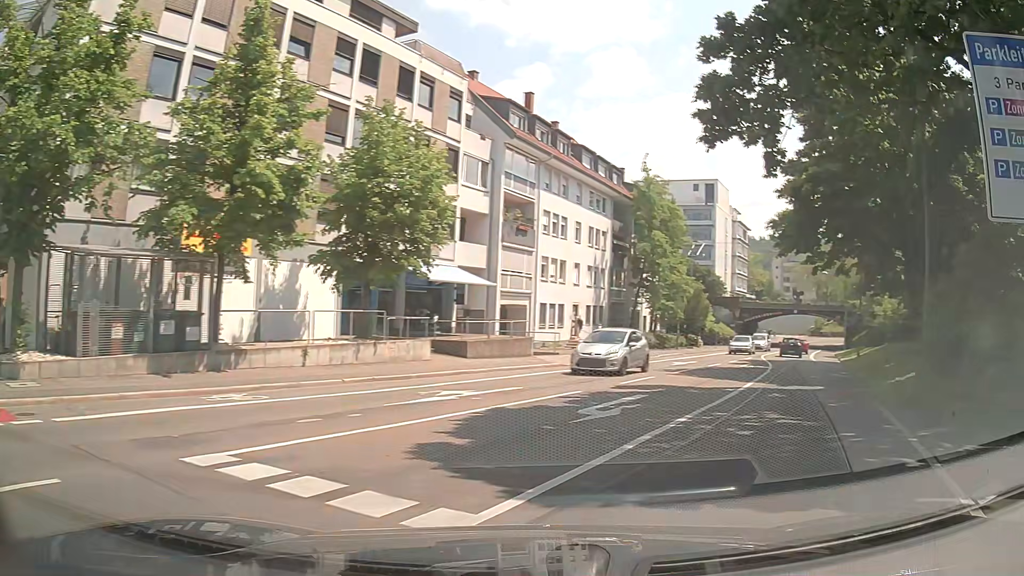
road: secondary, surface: asphalt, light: Day
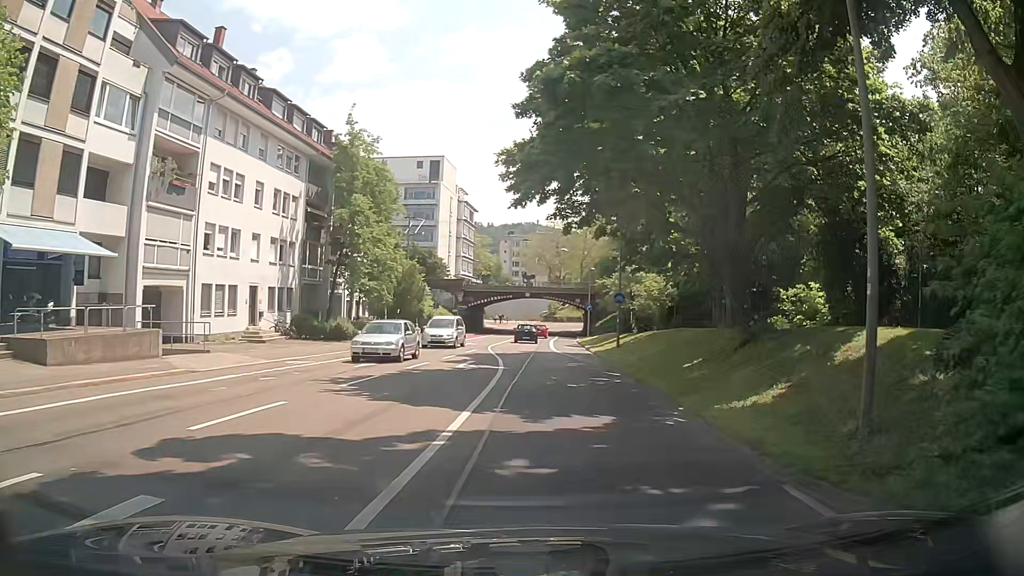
(+2.4, +9.5) m; +22°
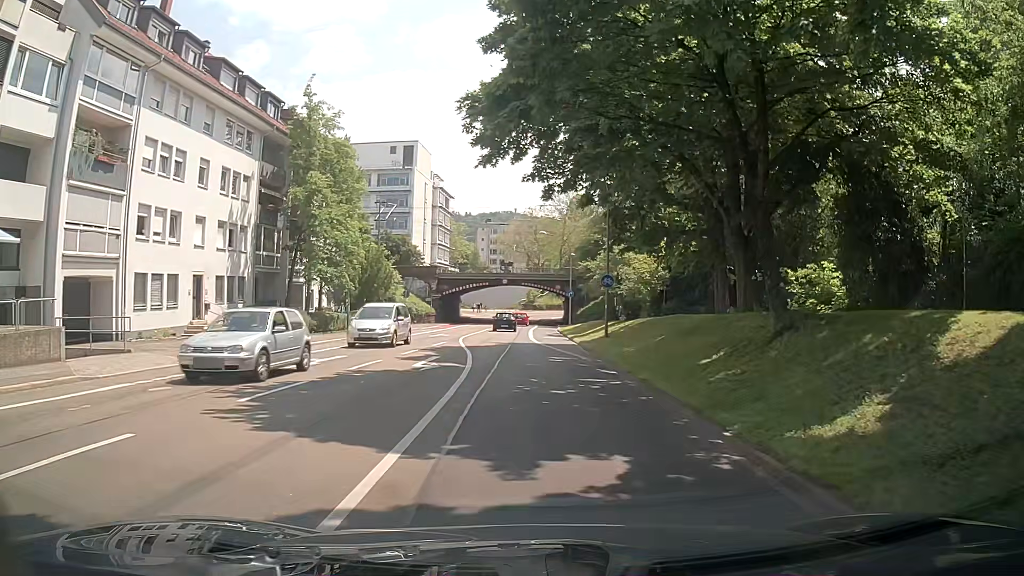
(0.0, +4.2) m; +2°
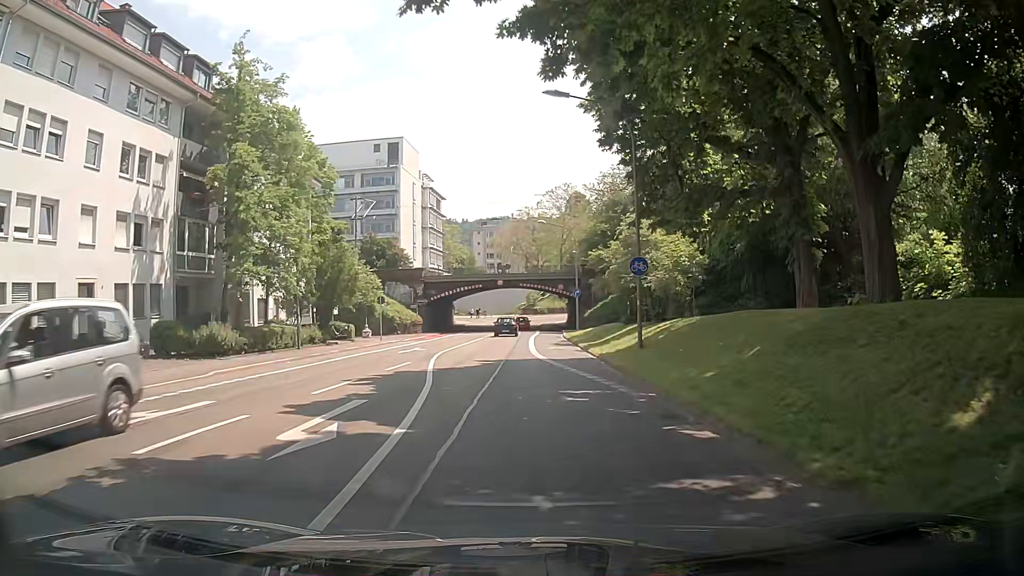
(0.0, +9.3) m; -1°
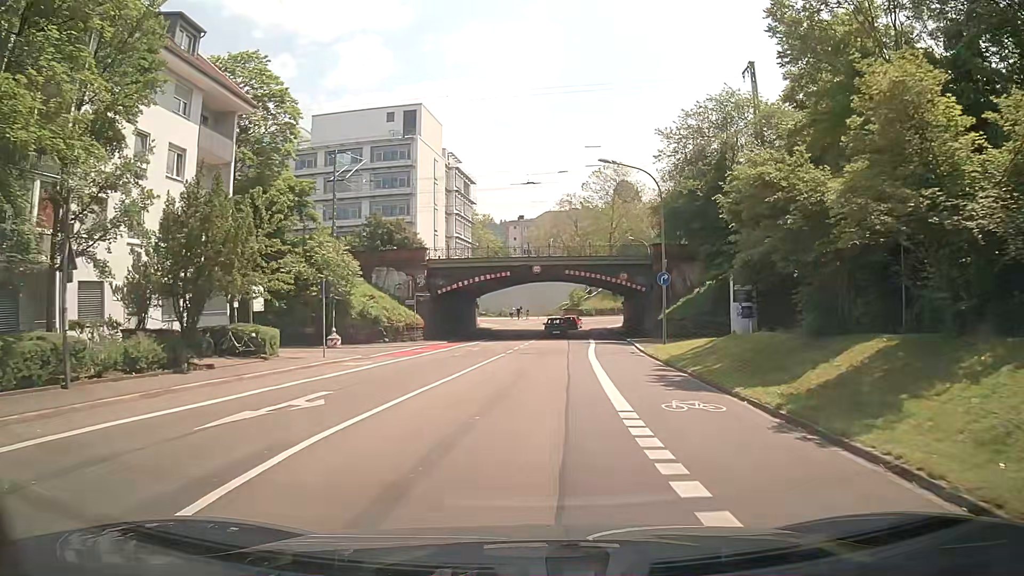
(-0.5, +20.3) m; -2°
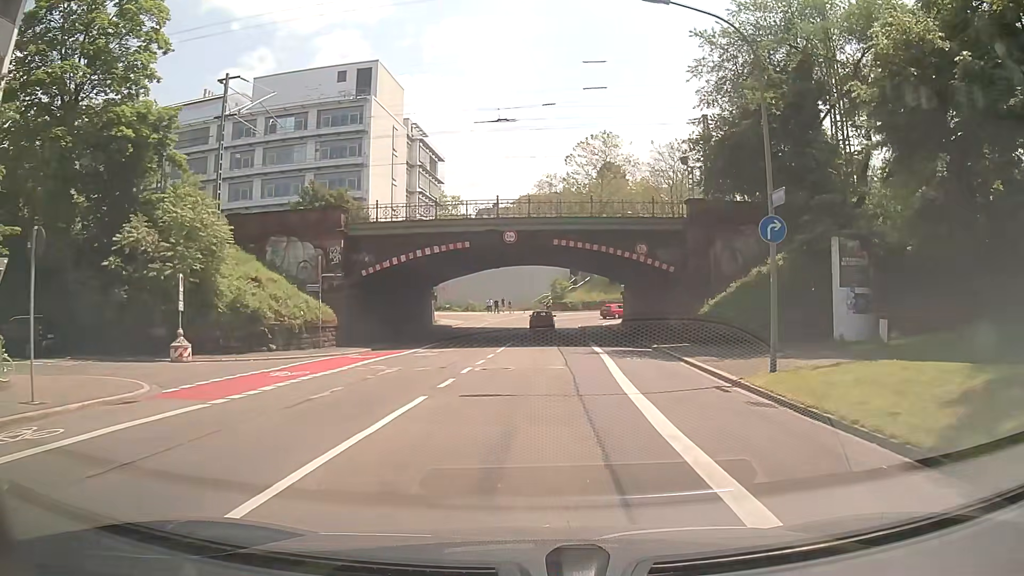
(+0.1, +15.9) m; +2°
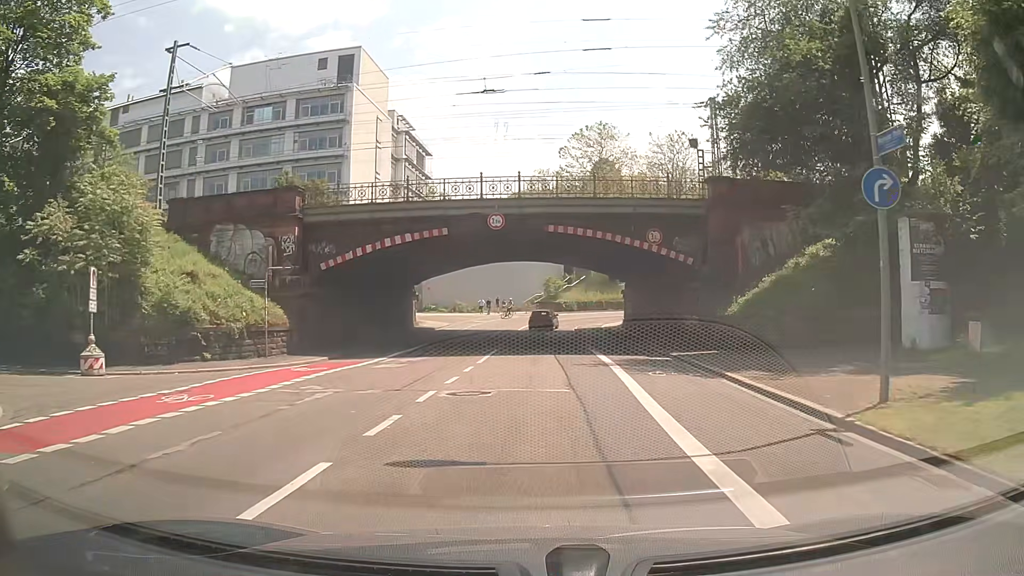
(0.0, +5.1) m; 0°
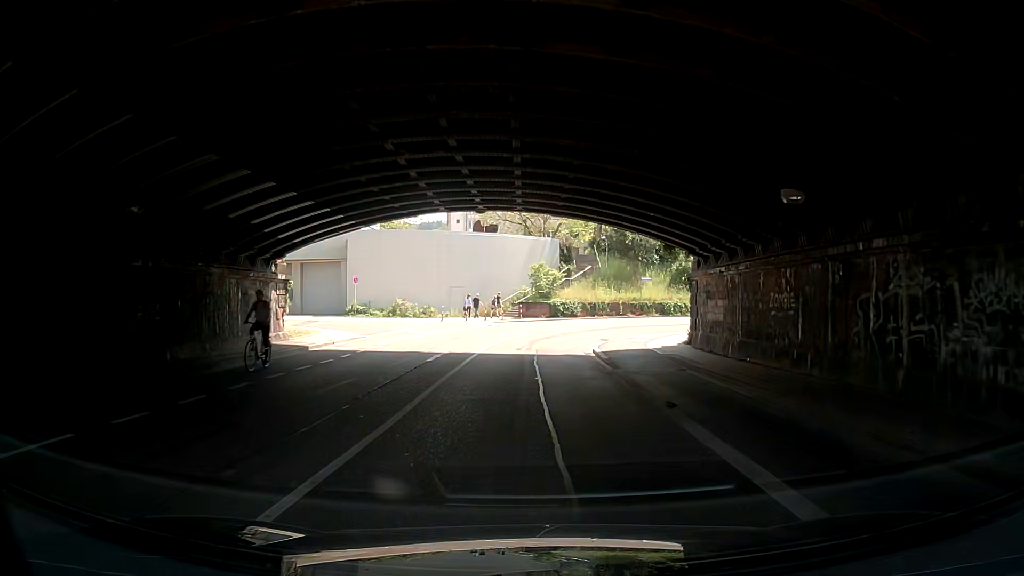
(+0.5, +24.8) m; +2°
